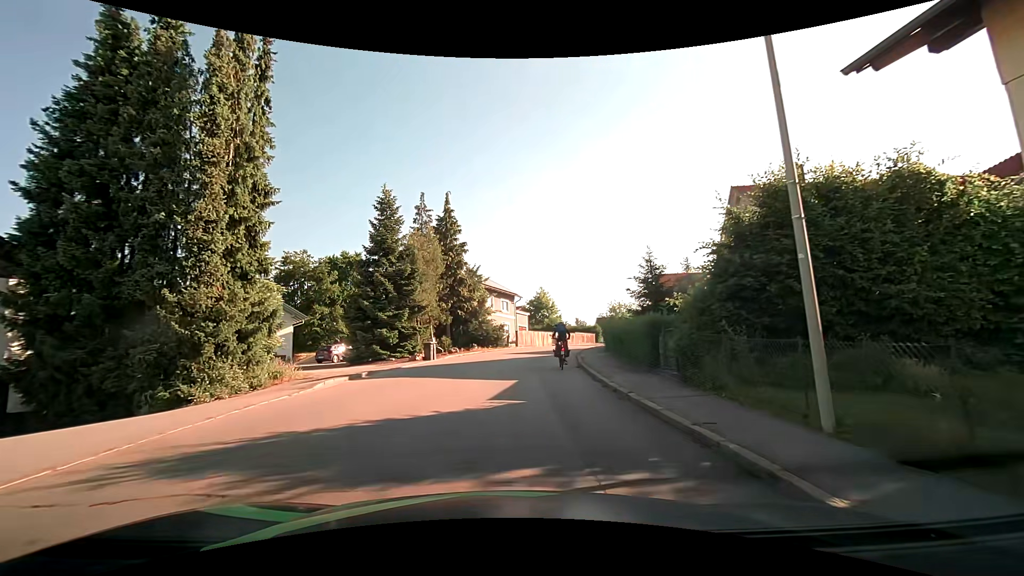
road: tertiary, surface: asphalt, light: Day
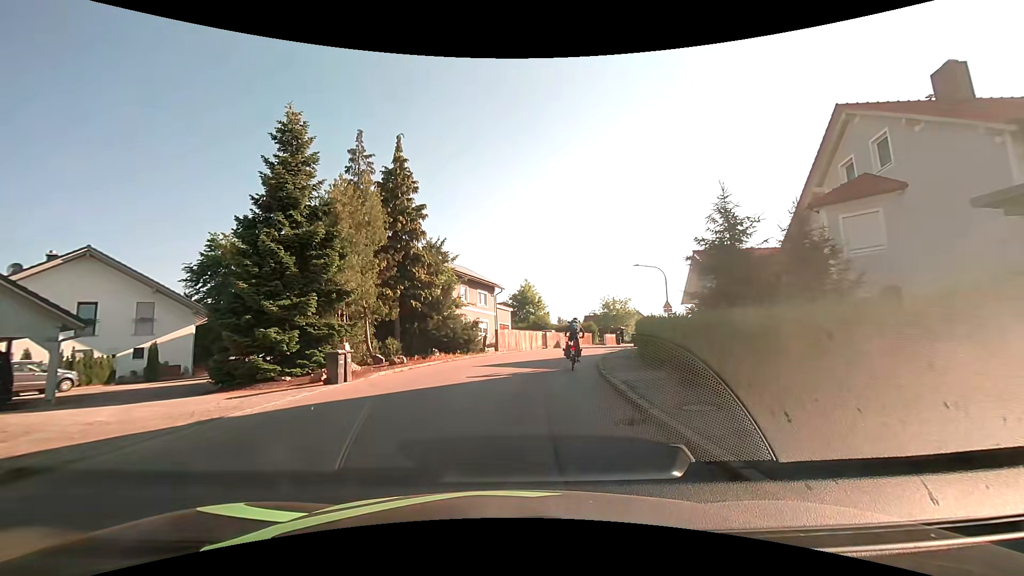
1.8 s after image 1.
(+0.2, +11.3) m; +2°
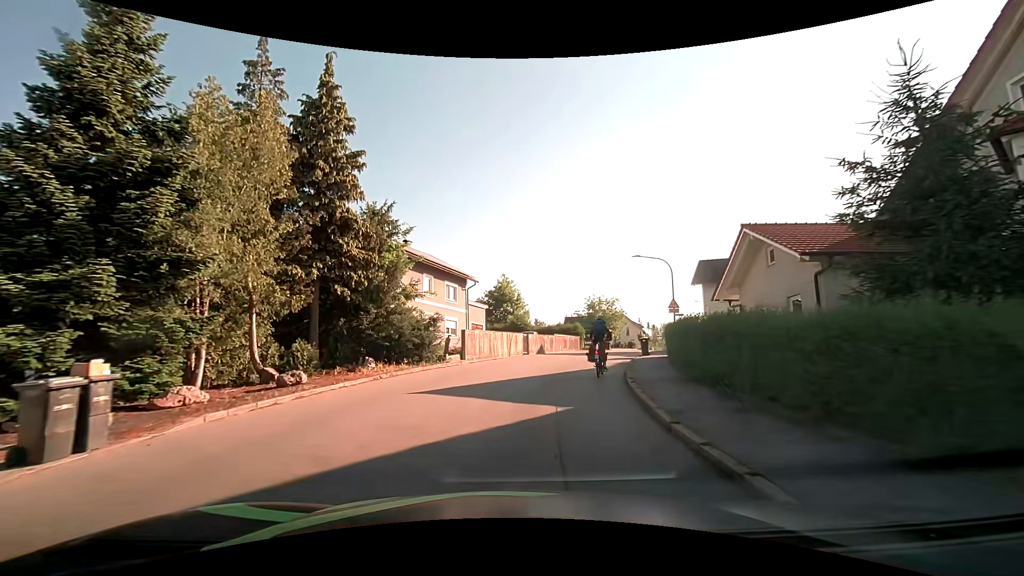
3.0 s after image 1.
(+0.1, +8.0) m; +2°
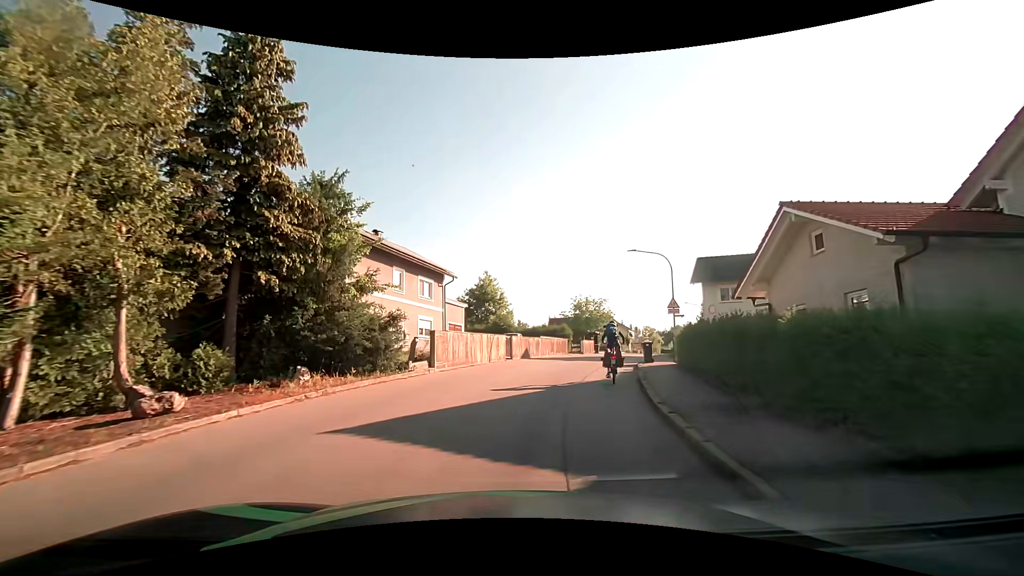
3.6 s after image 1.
(+0.1, +4.0) m; +2°
